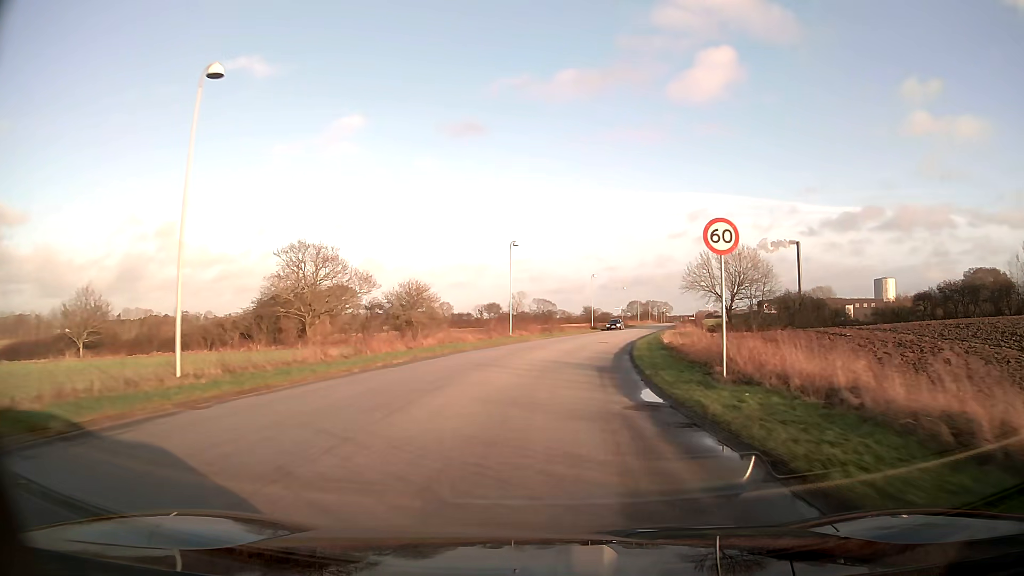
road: unclassified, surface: asphalt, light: Day
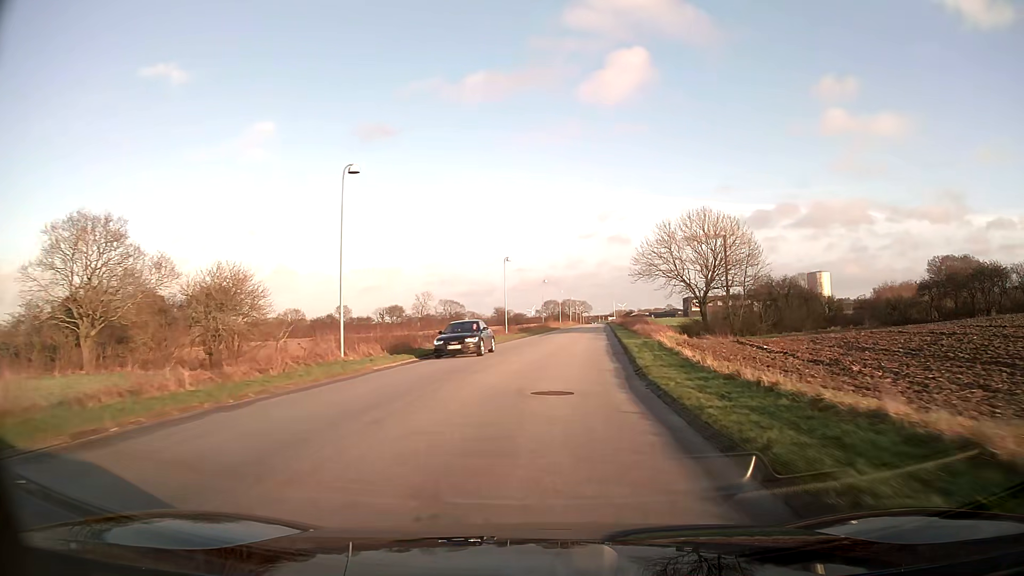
(+1.8, +27.2) m; +8°
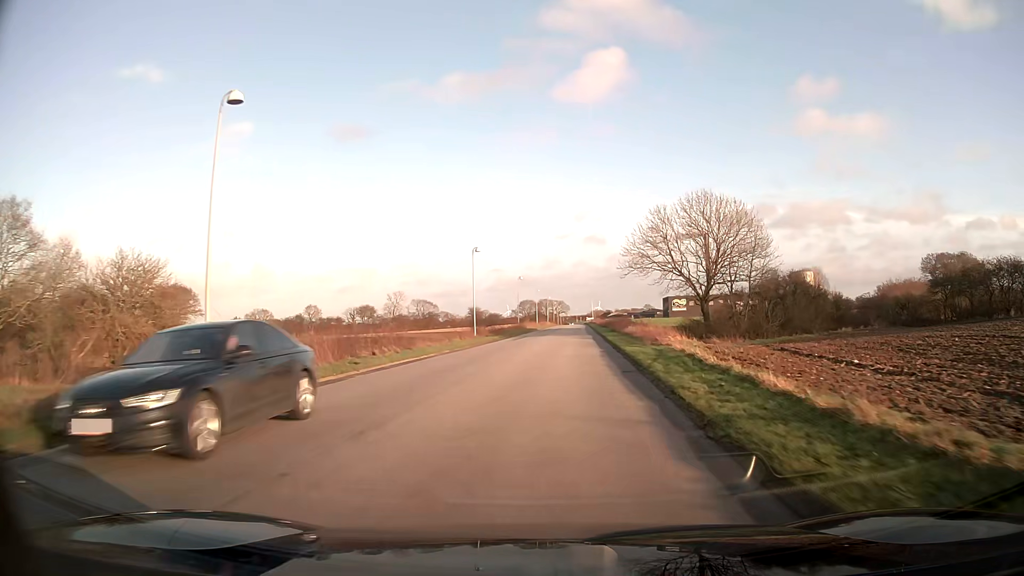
(+0.2, +9.2) m; +2°
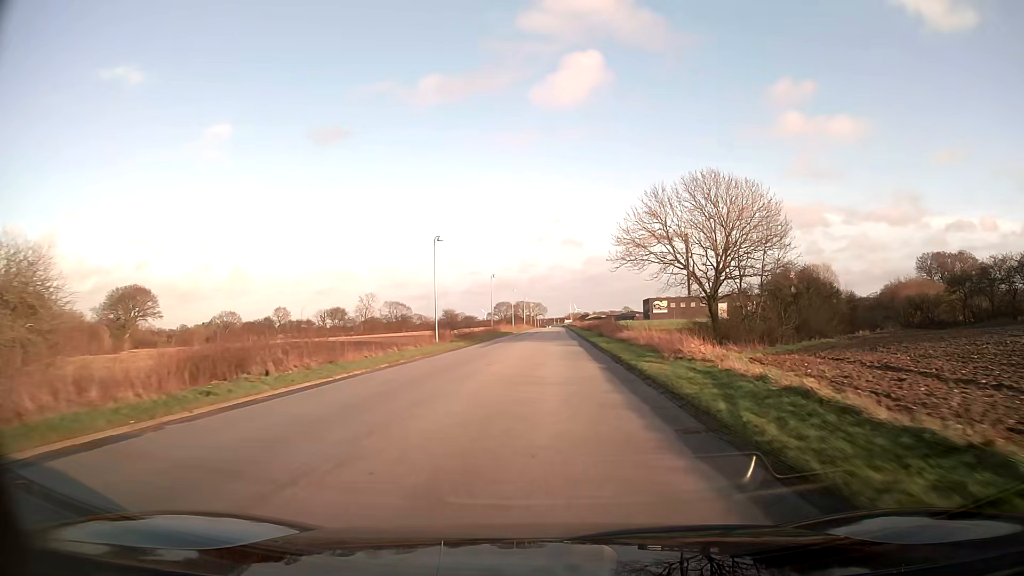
(+0.2, +9.2) m; +2°
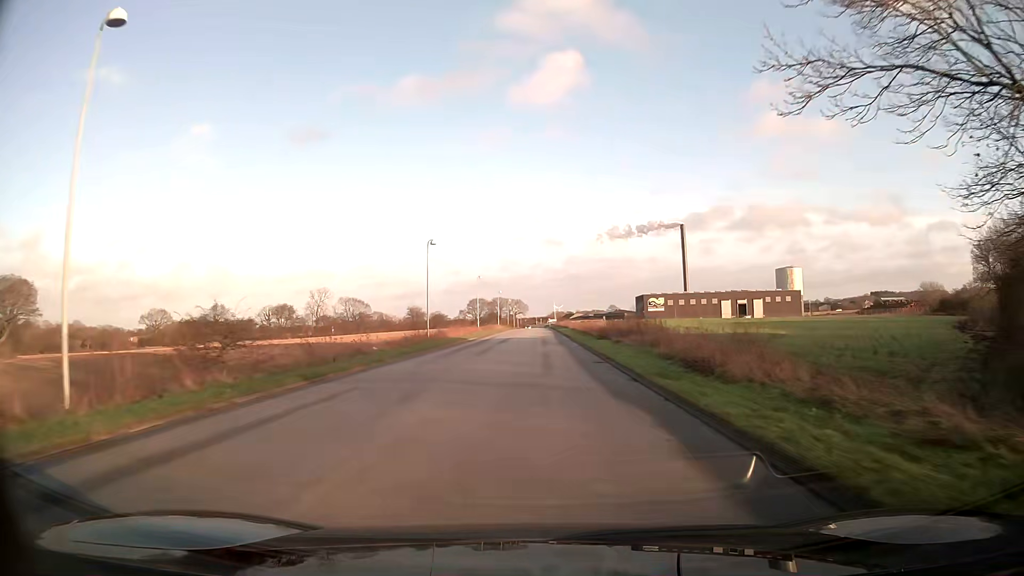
(+0.8, +37.1) m; +2°
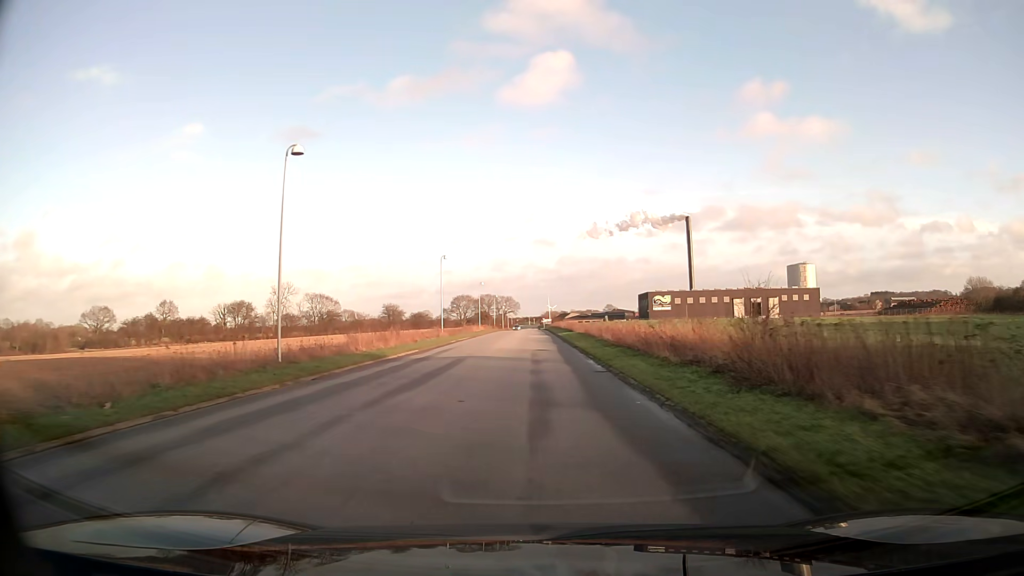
(+0.2, +28.3) m; +1°
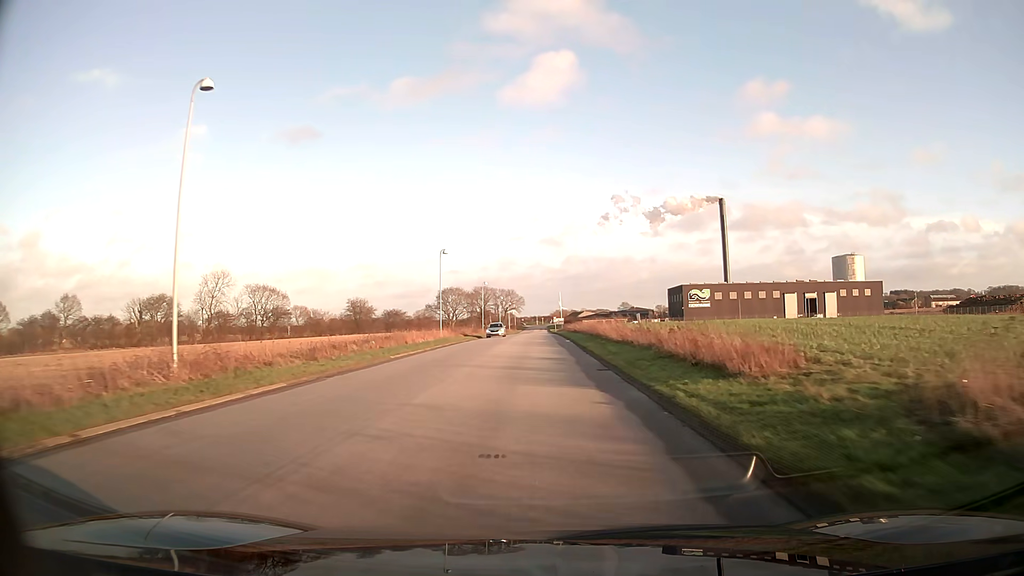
(-0.2, +48.1) m; -1°
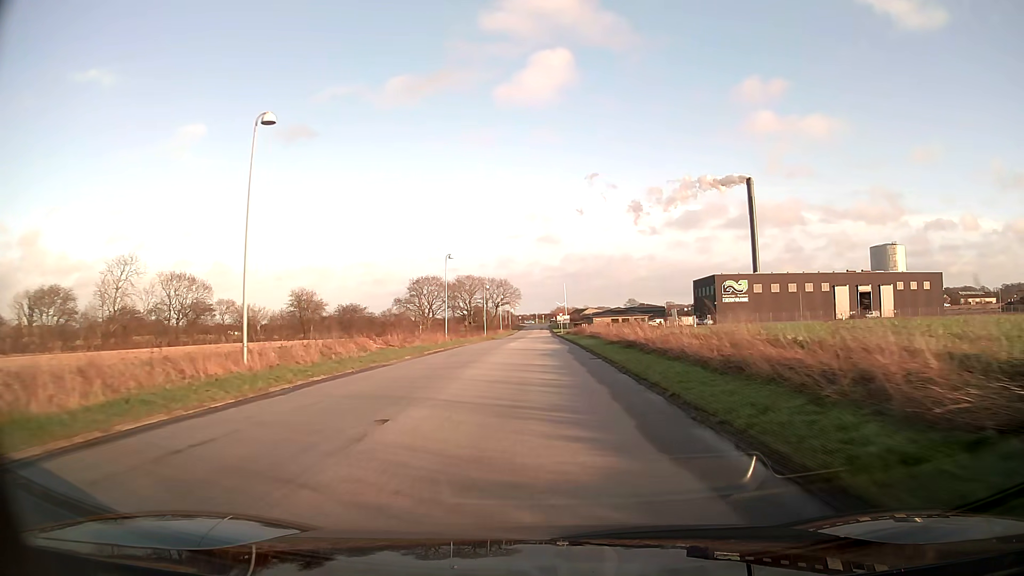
(-0.1, +38.8) m; 0°
(0, +10) (0, +20) (0, +30) (0, +40) (0, +50) (0, +60) (0, +70) (0, +80) (0, +90) (0, +100) m
